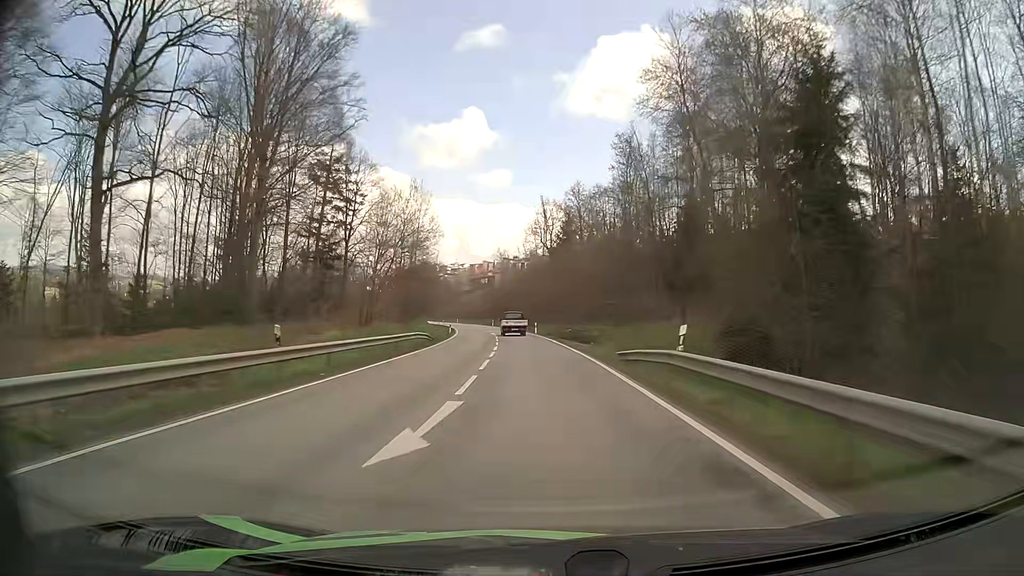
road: secondary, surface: asphalt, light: Day
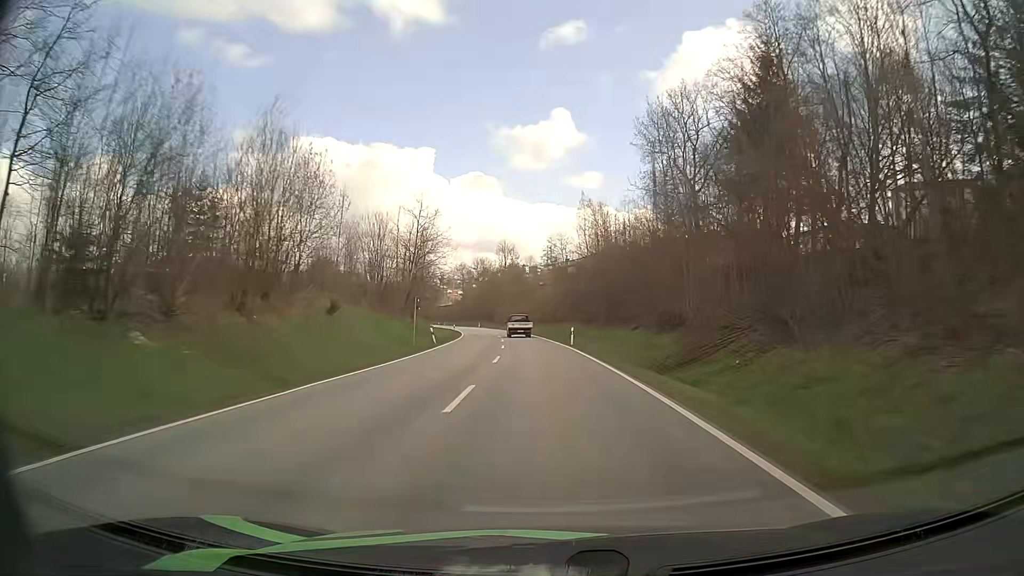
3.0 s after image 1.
(-4.8, +74.2) m; -8°
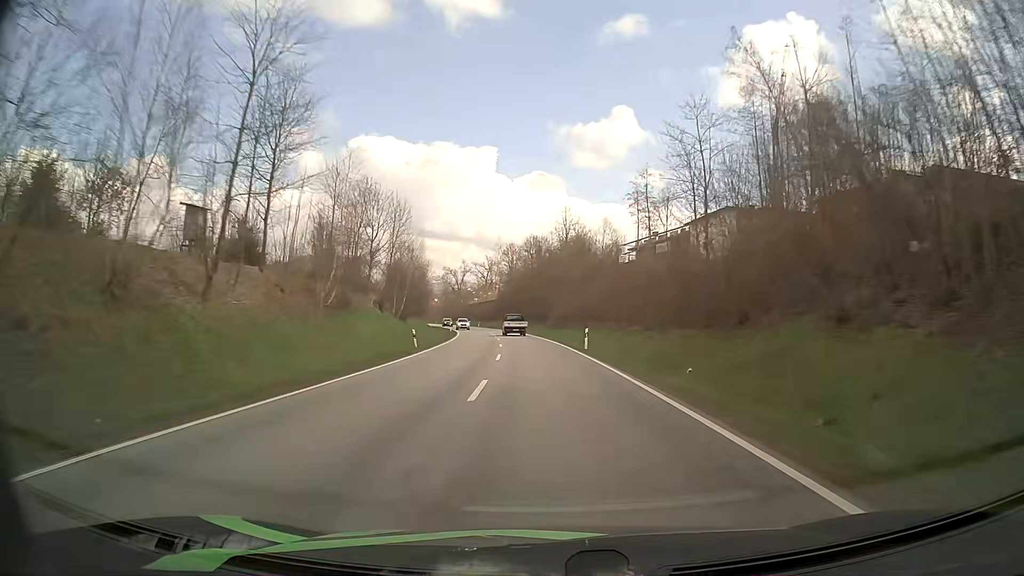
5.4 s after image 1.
(-2.8, +58.4) m; -6°
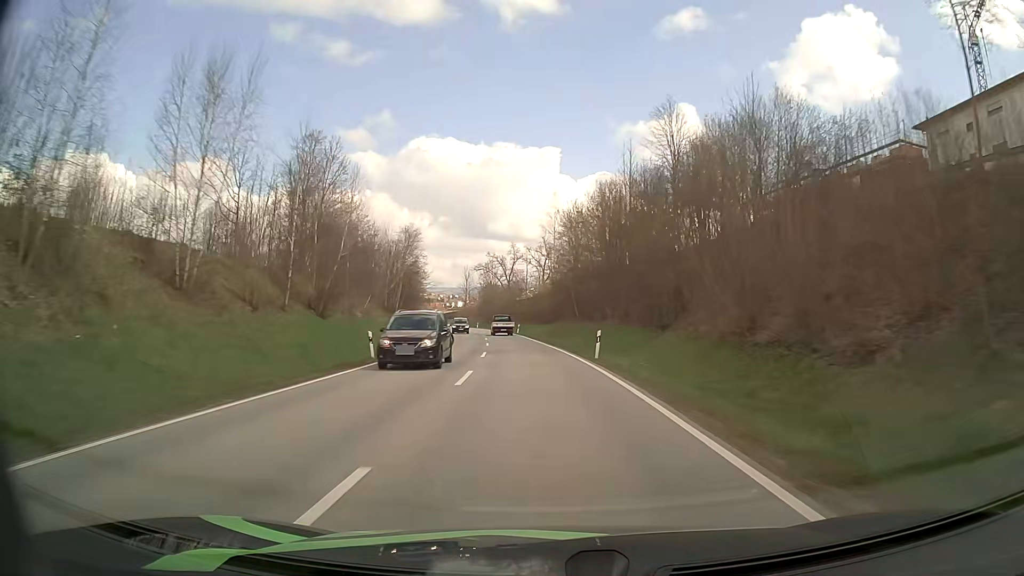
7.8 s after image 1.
(-2.4, +57.3) m; -5°
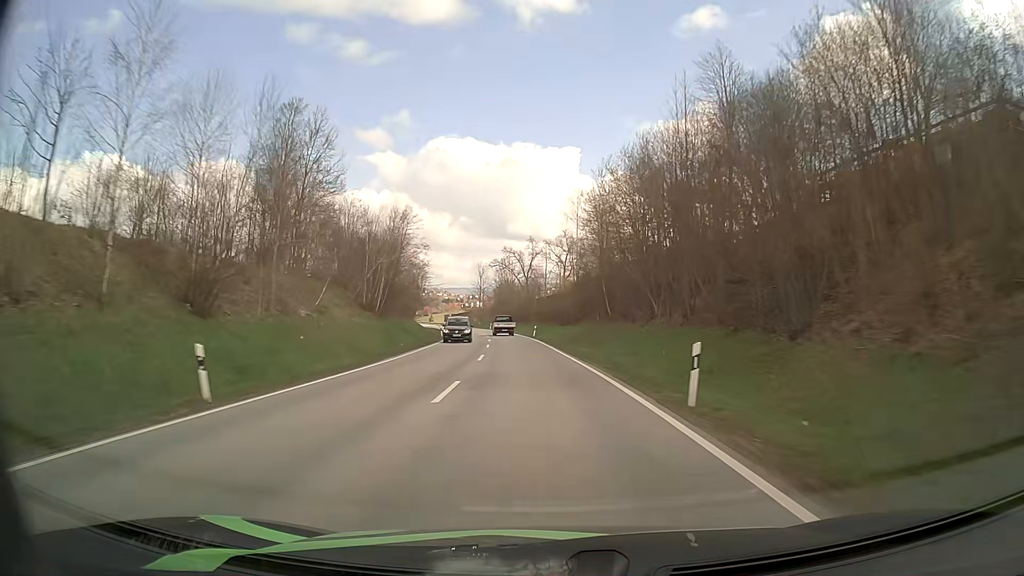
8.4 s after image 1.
(-0.2, +14.2) m; -2°
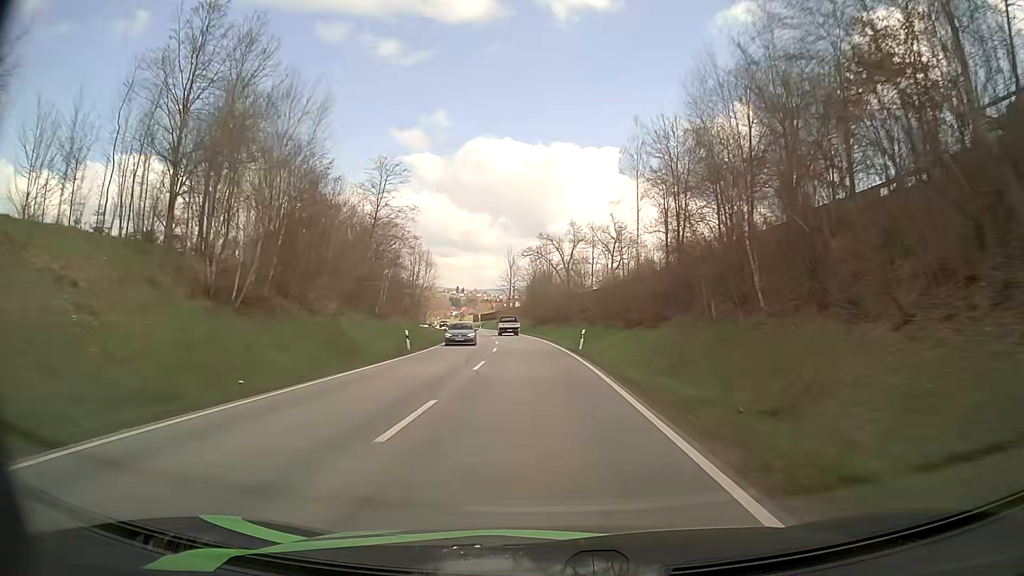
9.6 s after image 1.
(-0.8, +28.6) m; -4°
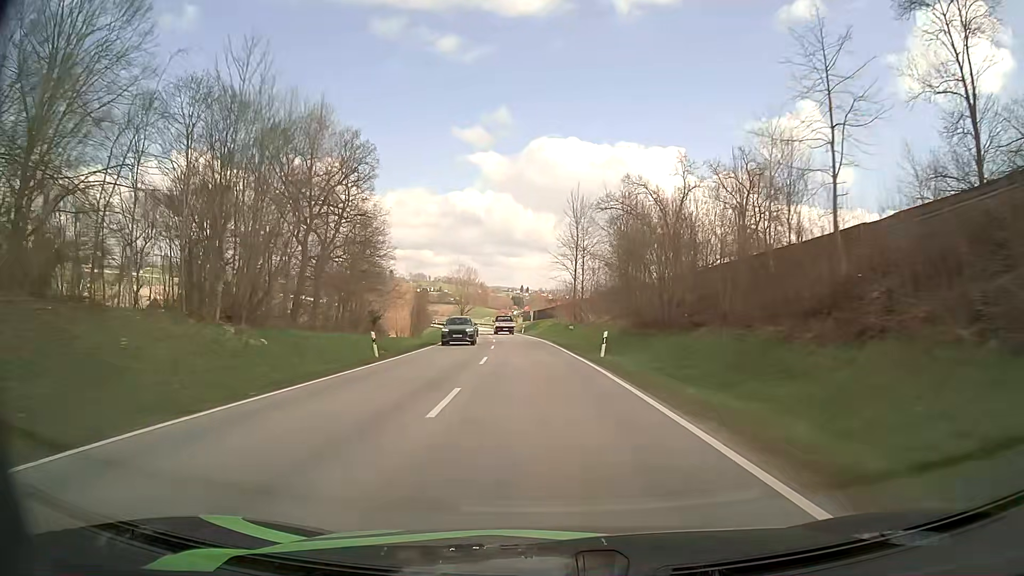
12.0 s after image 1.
(-3.0, +58.2) m; -5°
